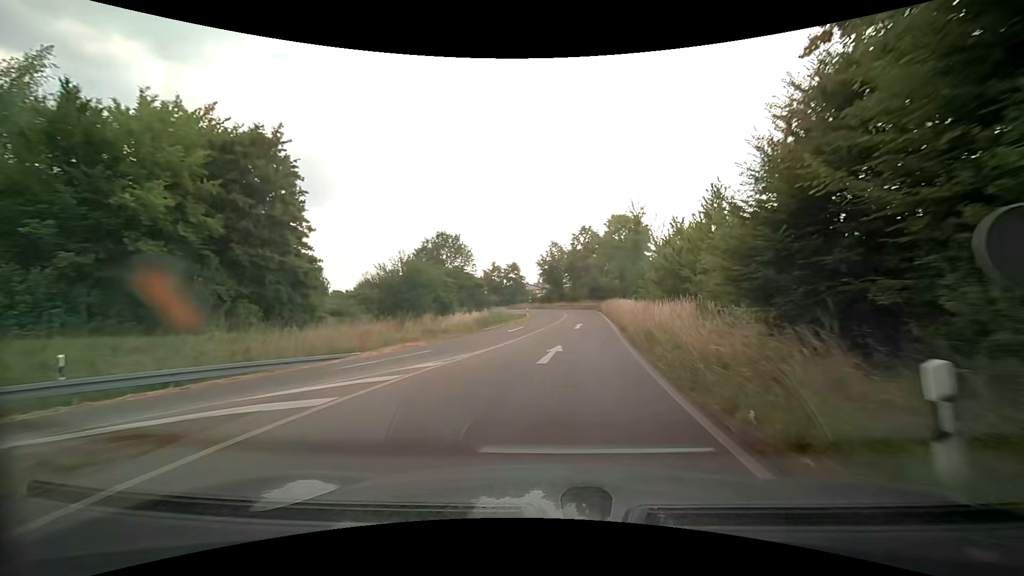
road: trunk_link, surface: asphalt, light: Day
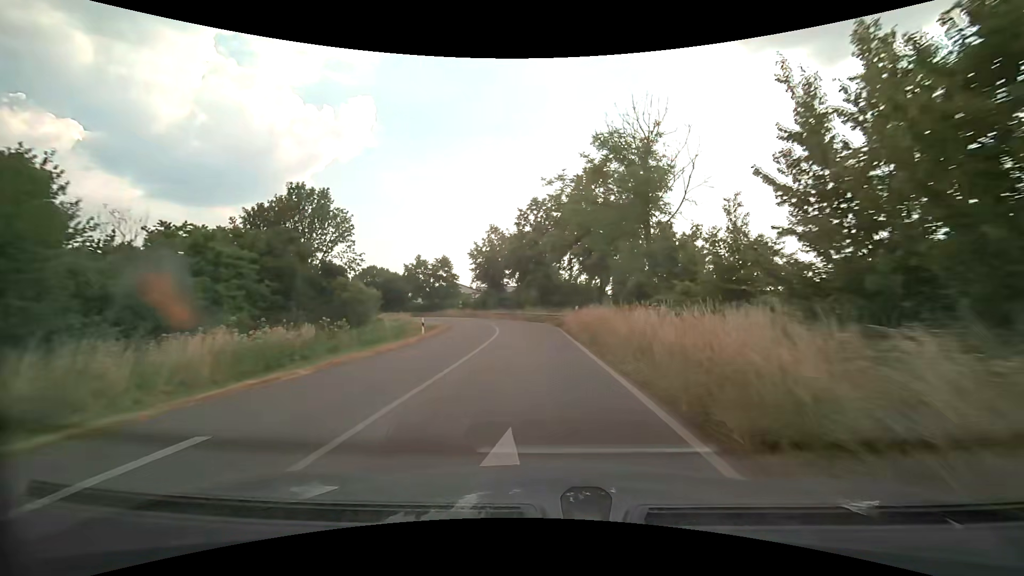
(+1.9, +25.6) m; +6°
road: primary_link
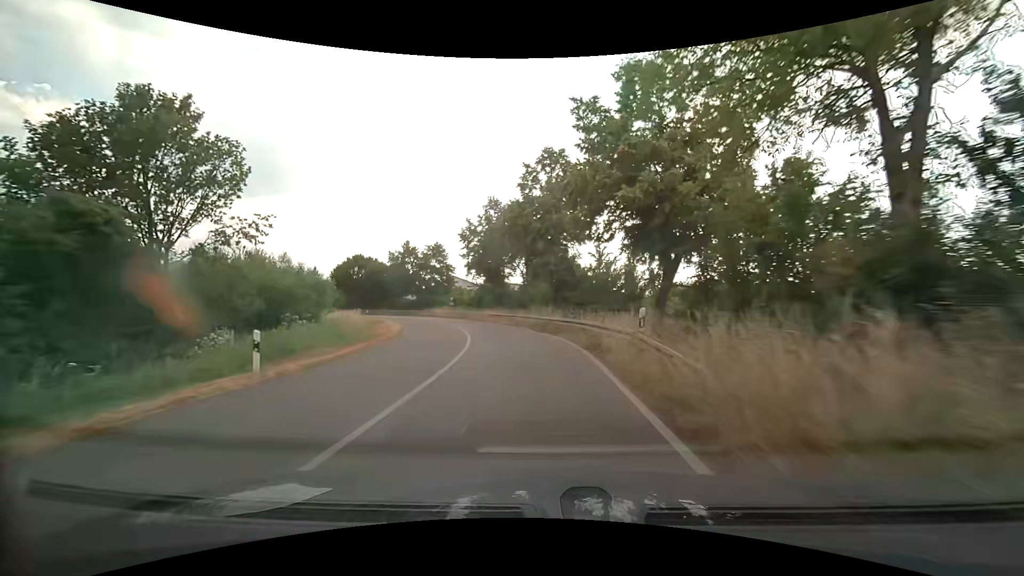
(0.0, +16.8) m; -1°
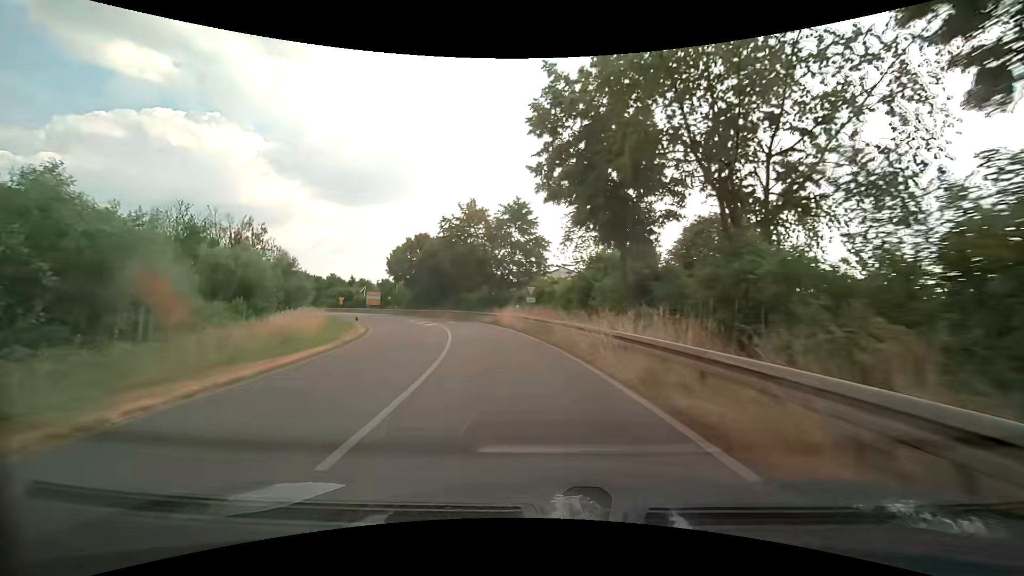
(-3.2, +32.3) m; -13°
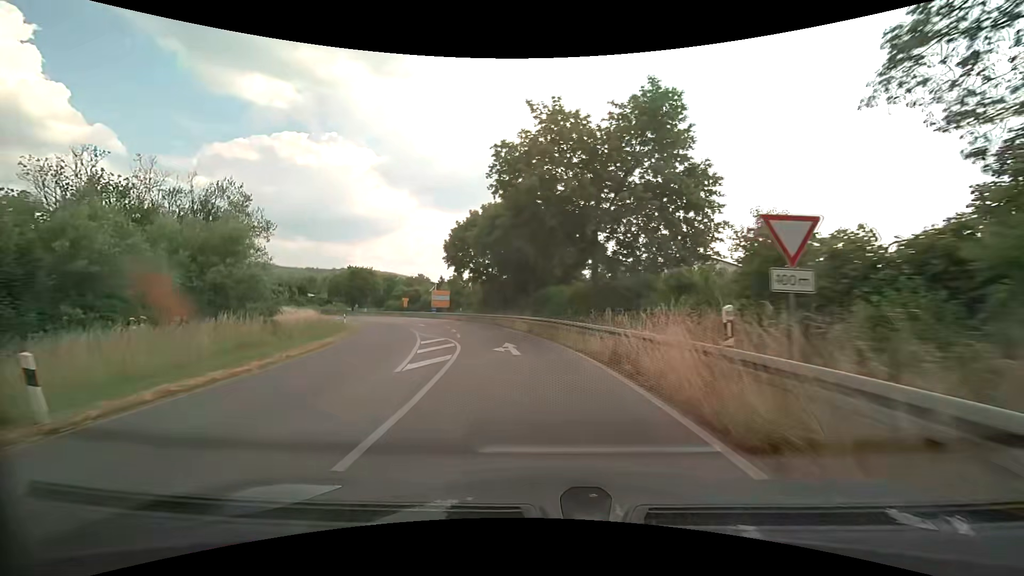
(-2.3, +23.4) m; -11°
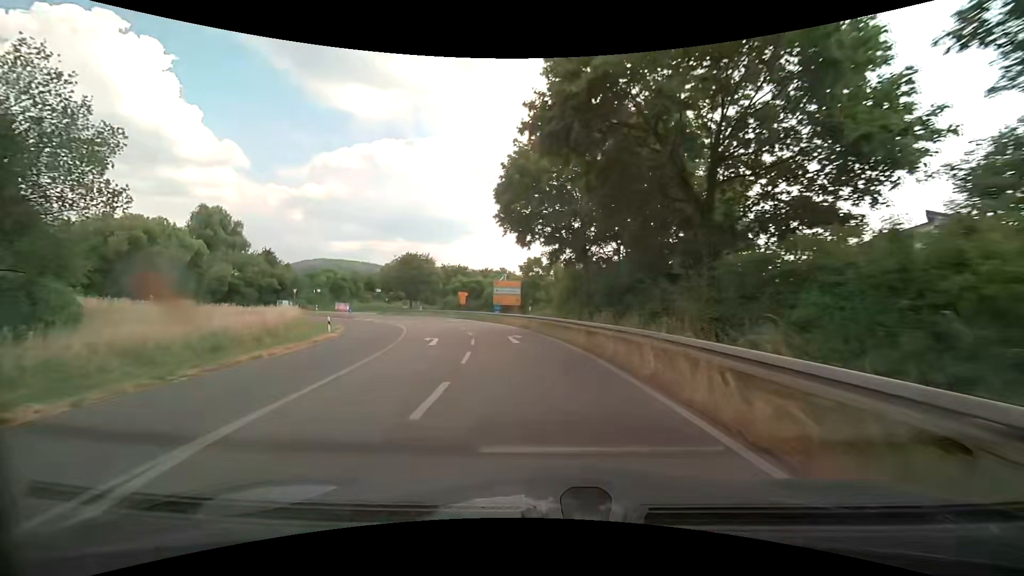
(-2.2, +23.1) m; -11°
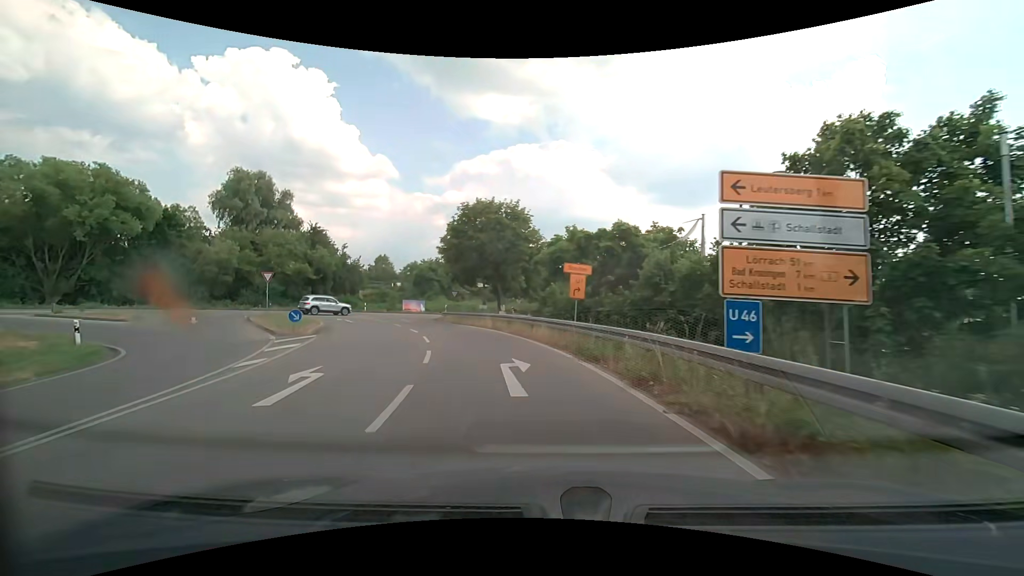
(-4.9, +36.4) m; -15°
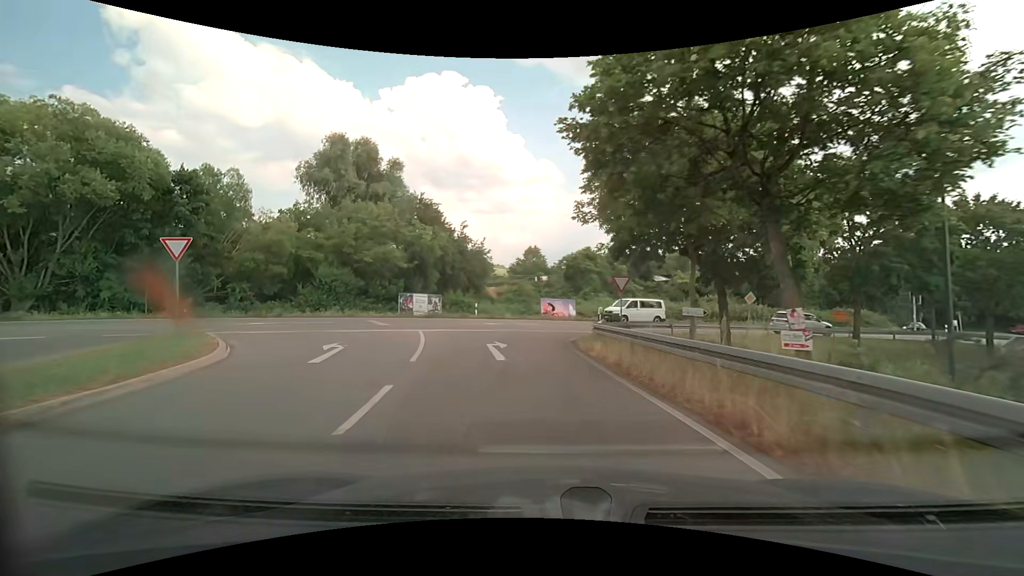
(-4.1, +23.8) m; -20°
